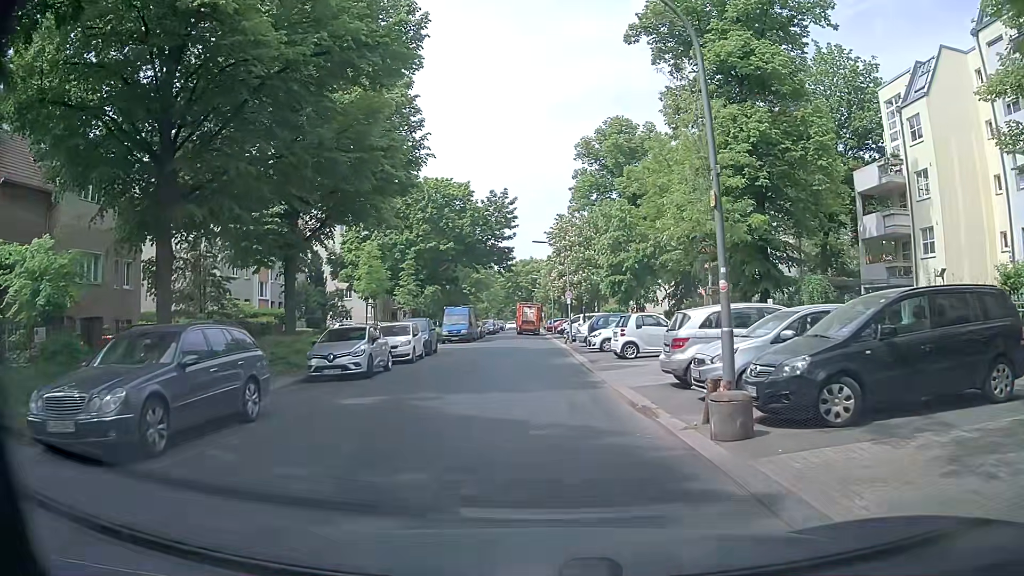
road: residential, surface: asphalt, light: Day
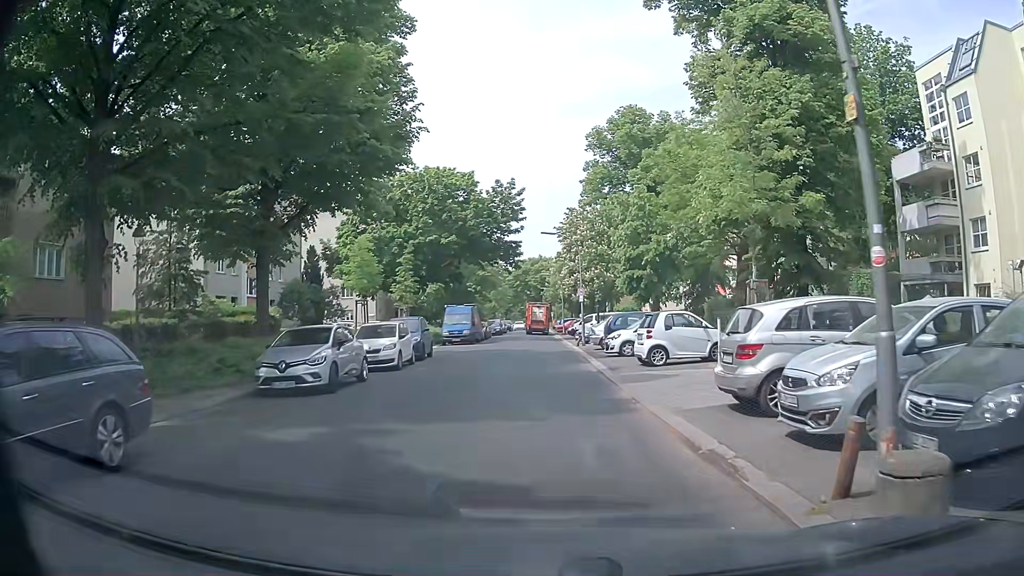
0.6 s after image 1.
(-0.1, +3.9) m; -2°
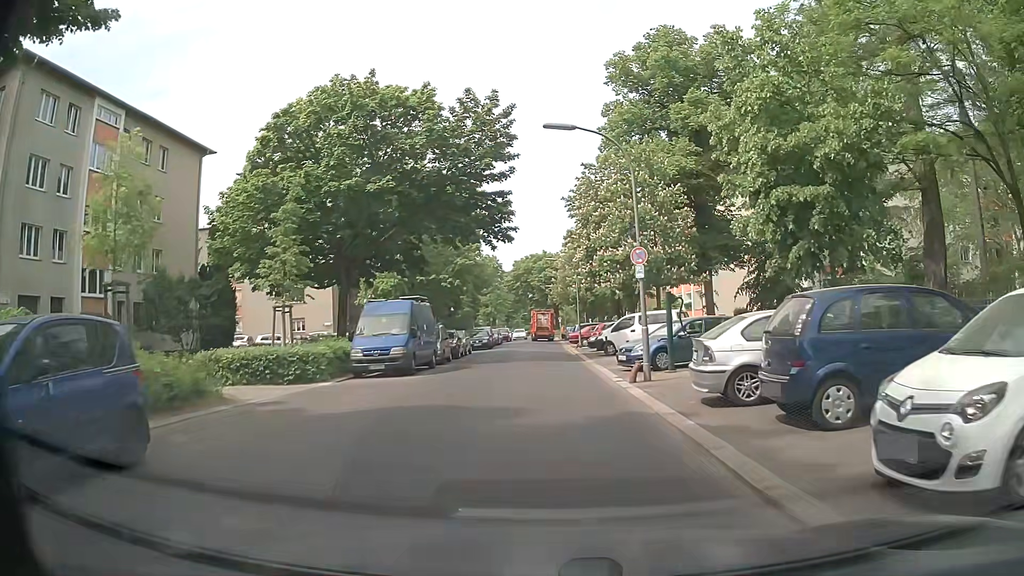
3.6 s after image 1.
(-0.2, +21.1) m; -1°
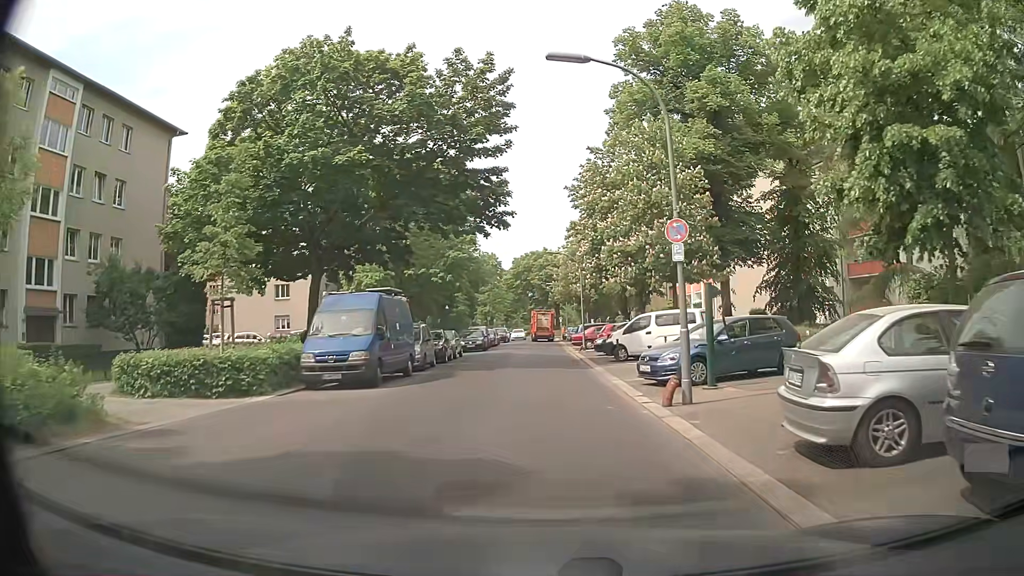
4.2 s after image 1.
(0.0, +4.5) m; -1°
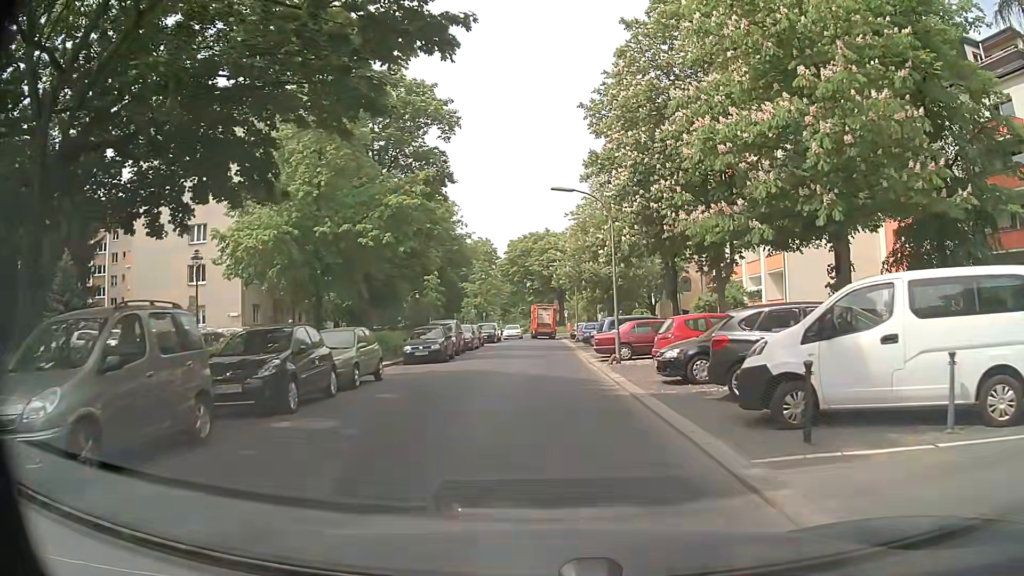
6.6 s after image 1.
(+0.2, +18.3) m; +1°
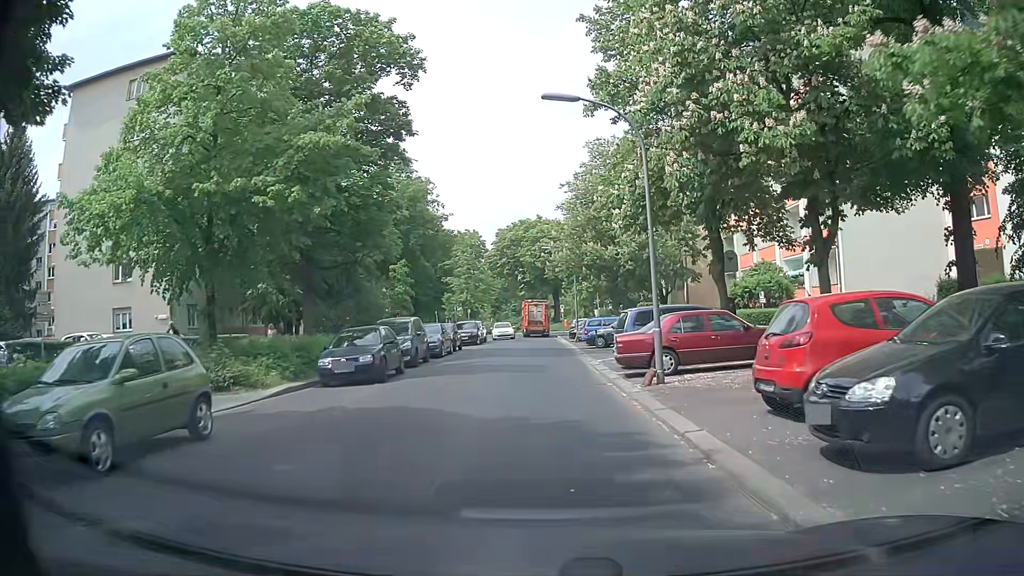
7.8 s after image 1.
(+0.1, +9.4) m; +1°
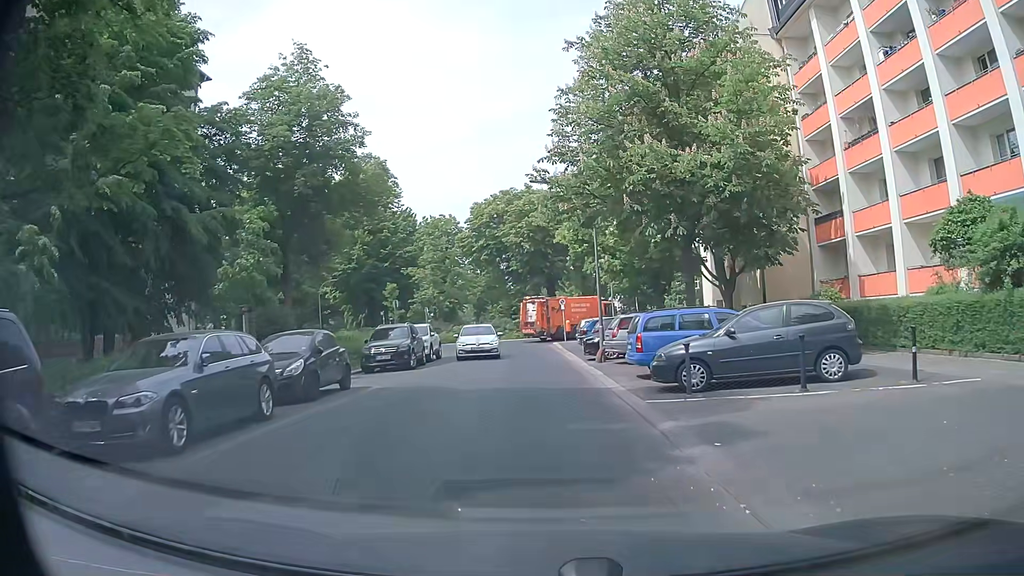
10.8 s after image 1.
(0.0, +21.0) m; +1°
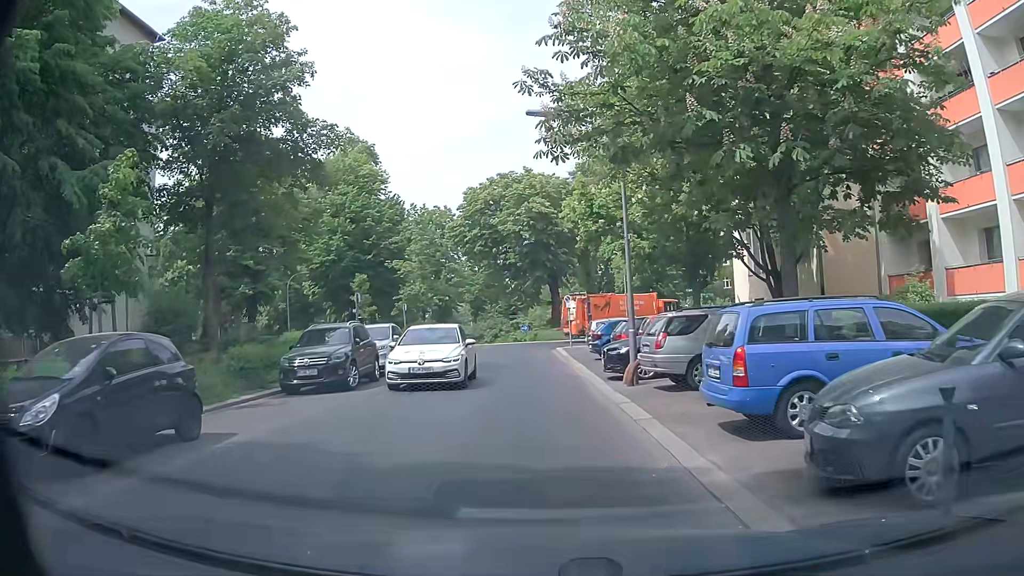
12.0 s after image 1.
(0.0, +7.6) m; -1°
